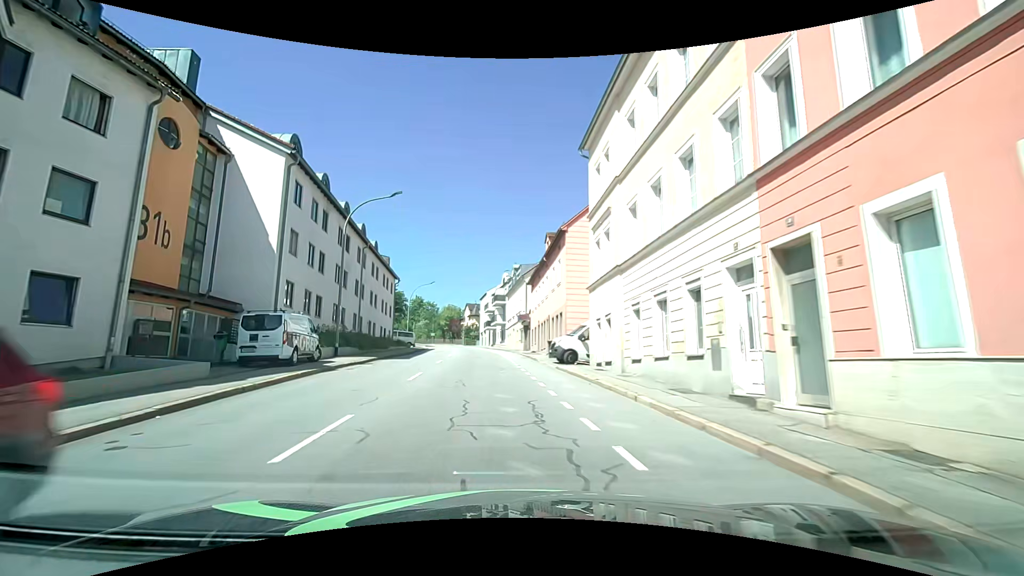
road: tertiary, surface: asphalt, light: Day
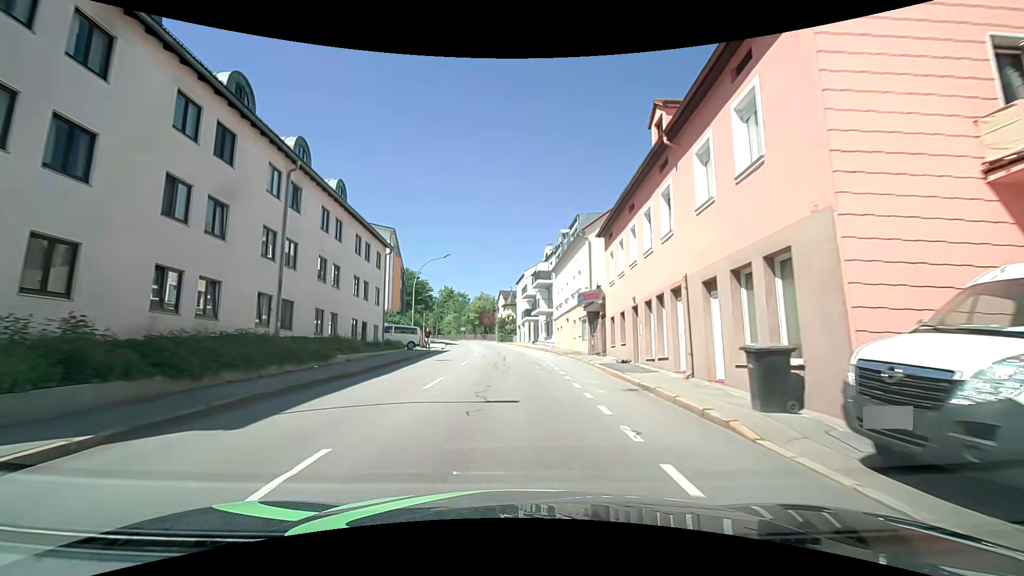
(-1.3, +20.9) m; -6°
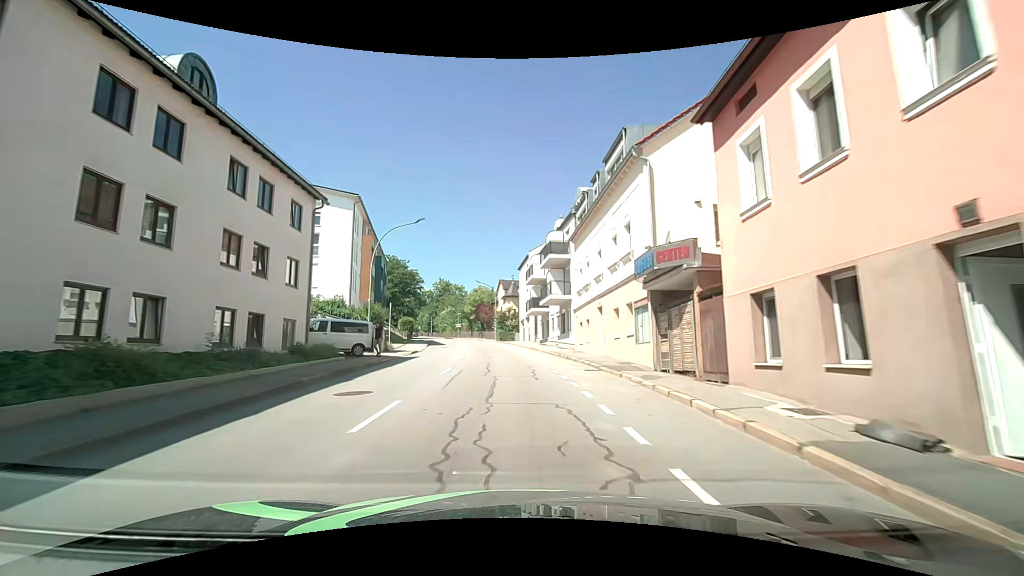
(+0.2, +14.4) m; +1°
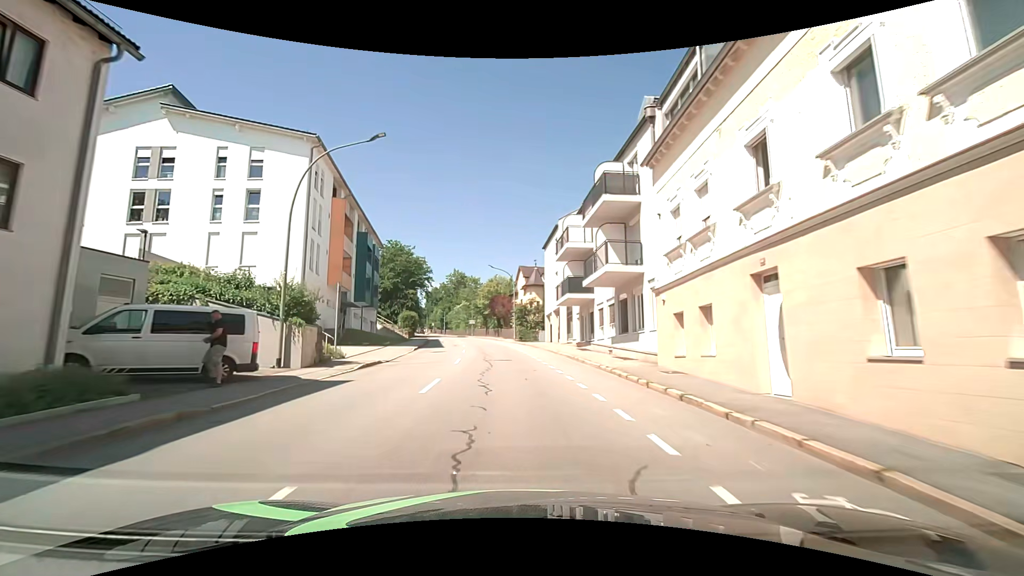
(-0.3, +14.5) m; -1°
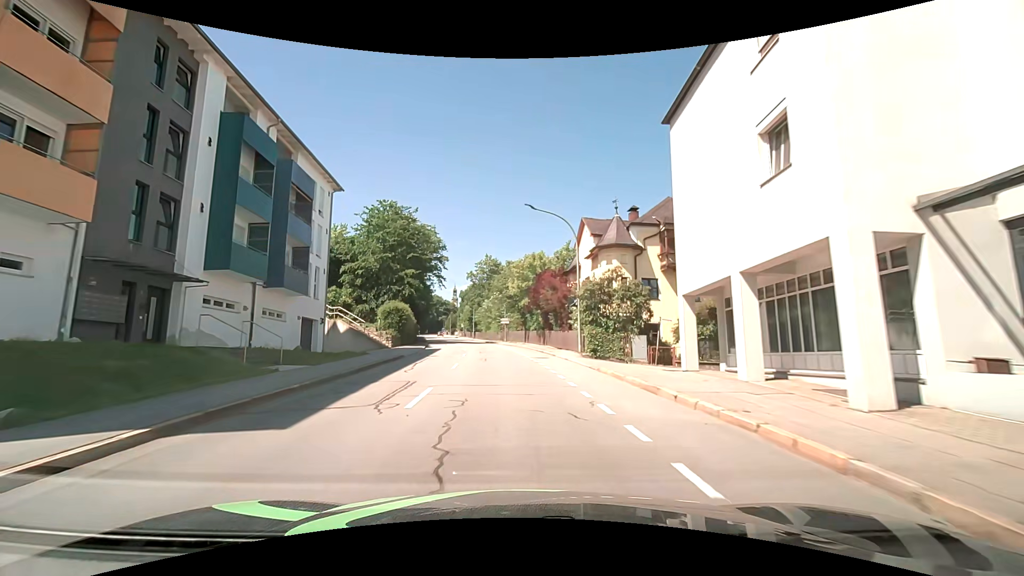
(-1.7, +29.3) m; -6°
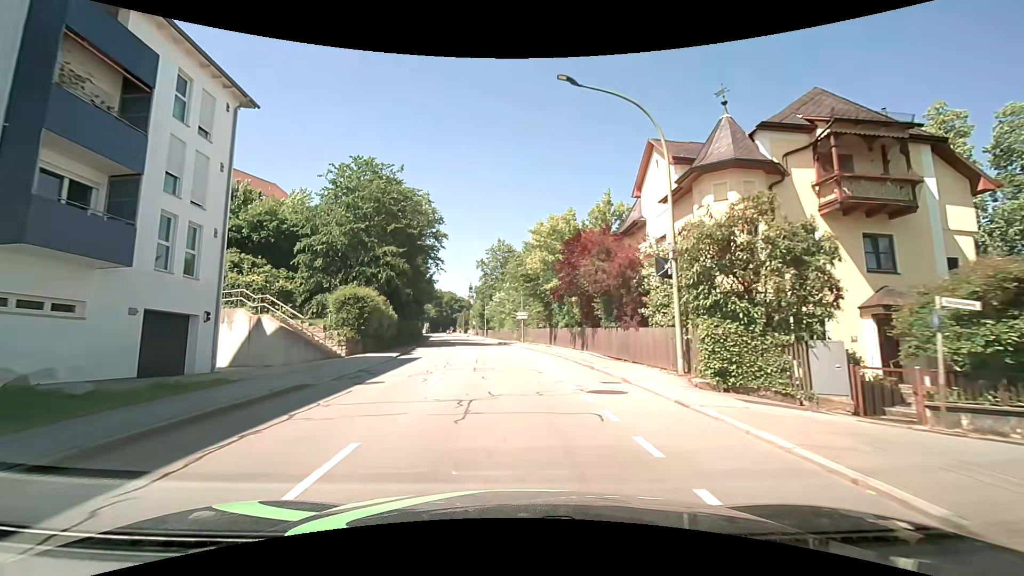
(-0.3, +14.7) m; -2°
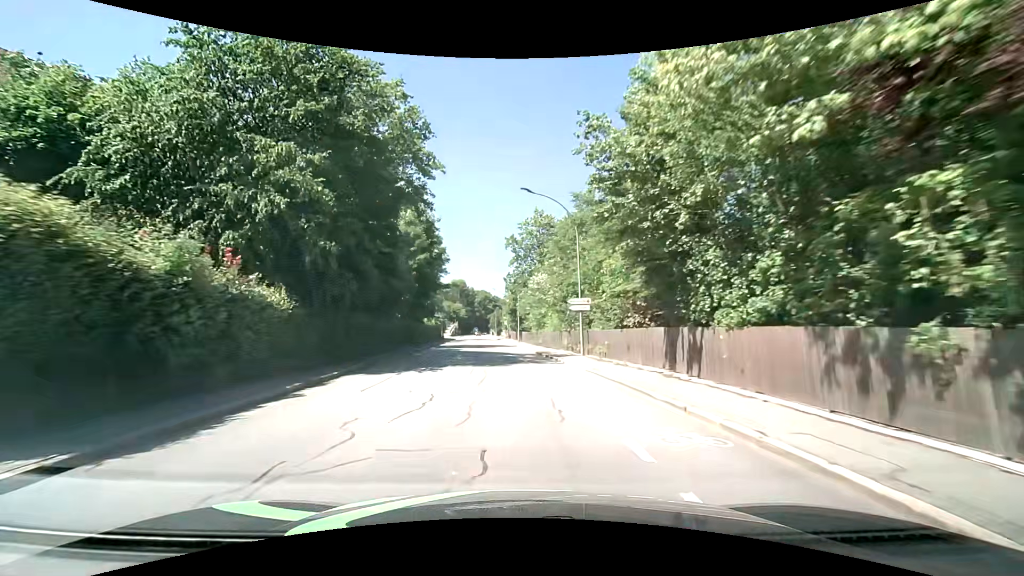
(-0.9, +22.1) m; -5°
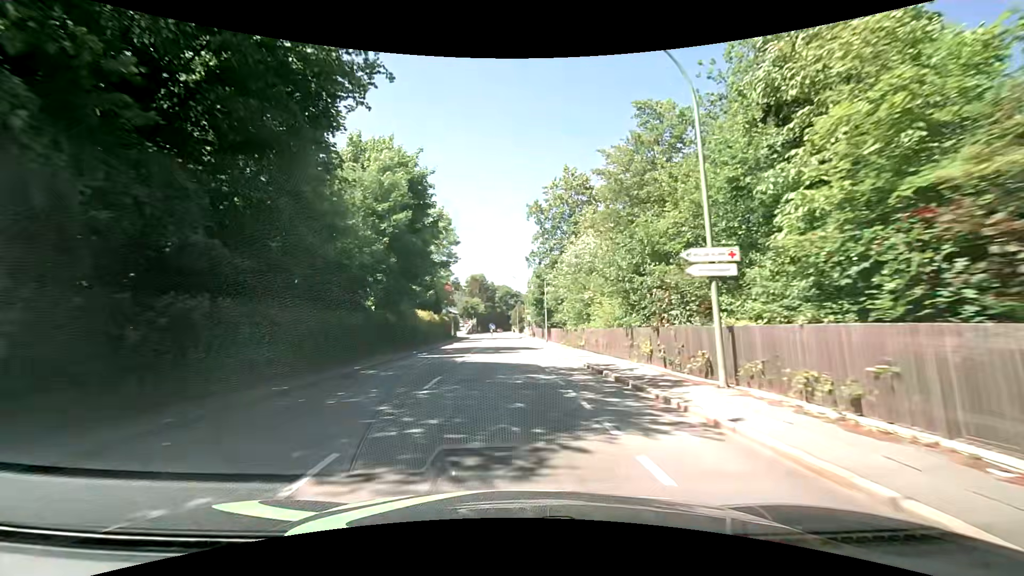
(-0.2, +14.8) m; -2°
